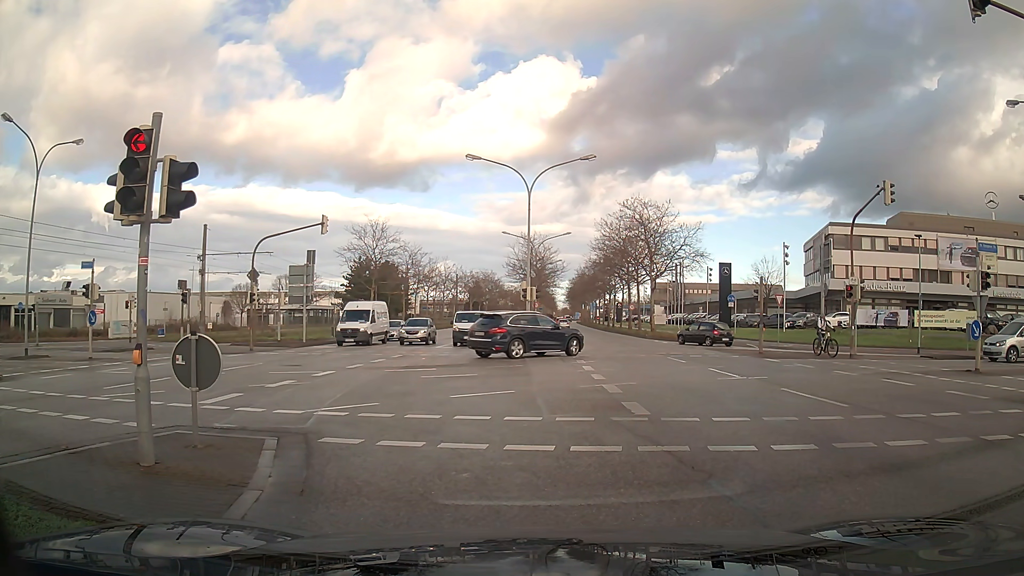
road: primary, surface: asphalt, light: Day
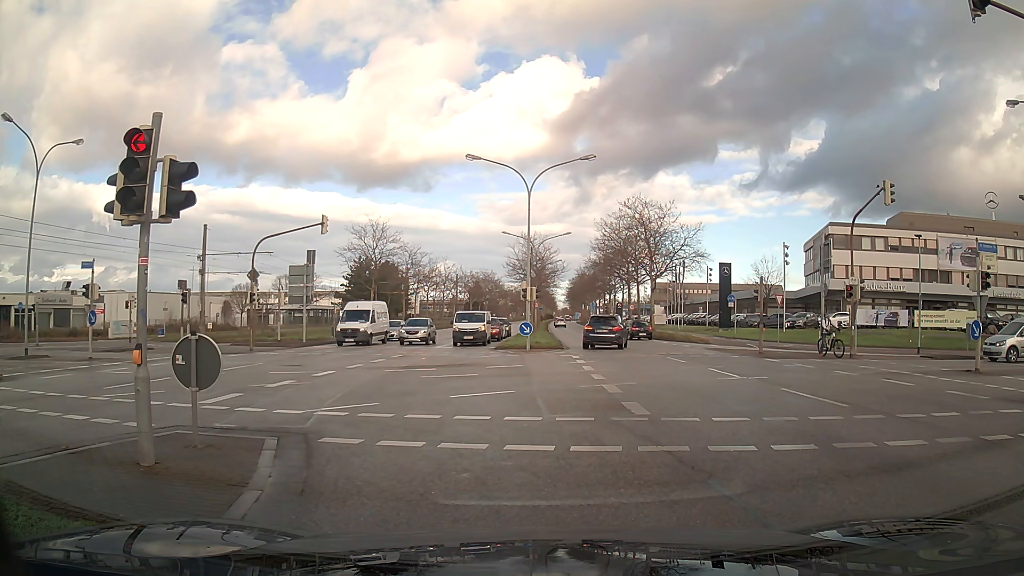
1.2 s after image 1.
(0.0, 0.0) m; 0°
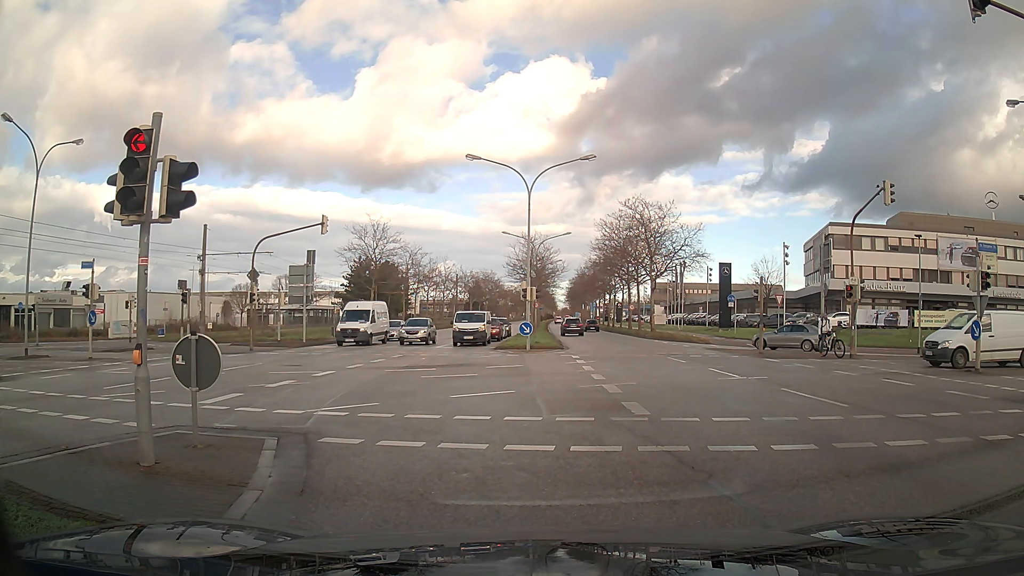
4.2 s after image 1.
(0.0, 0.0) m; 0°
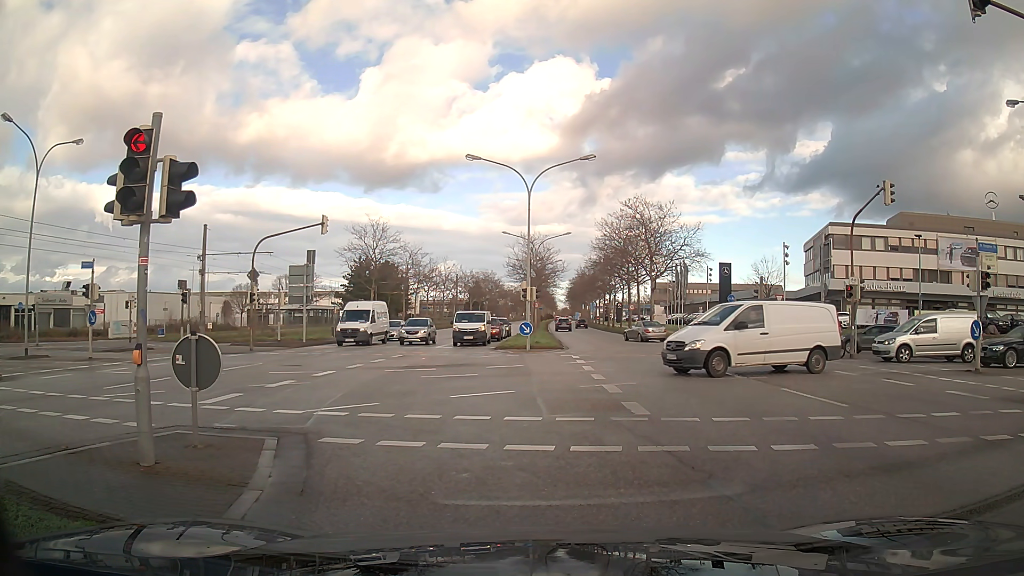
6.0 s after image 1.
(0.0, 0.0) m; 0°
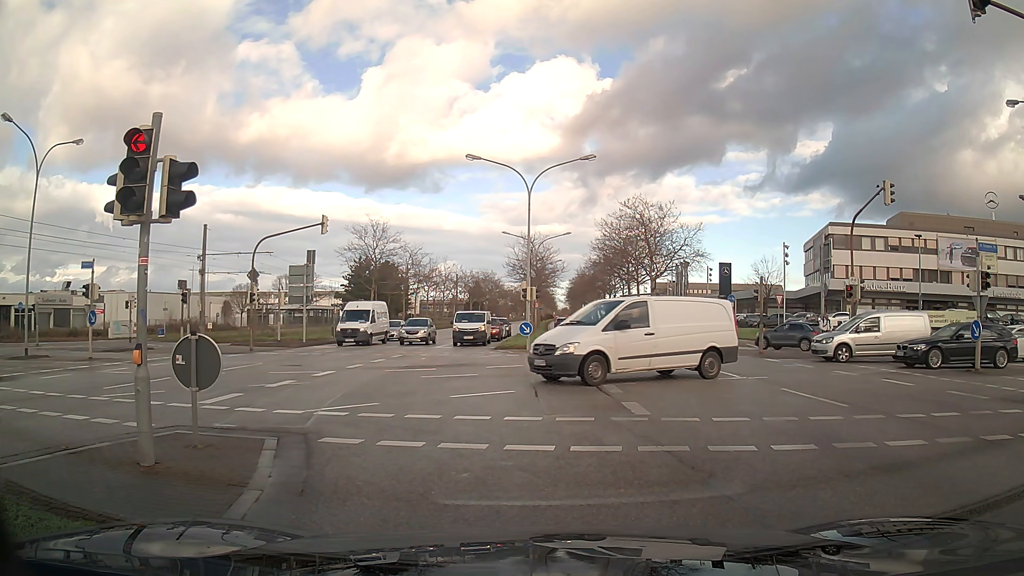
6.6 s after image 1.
(0.0, 0.0) m; 0°
